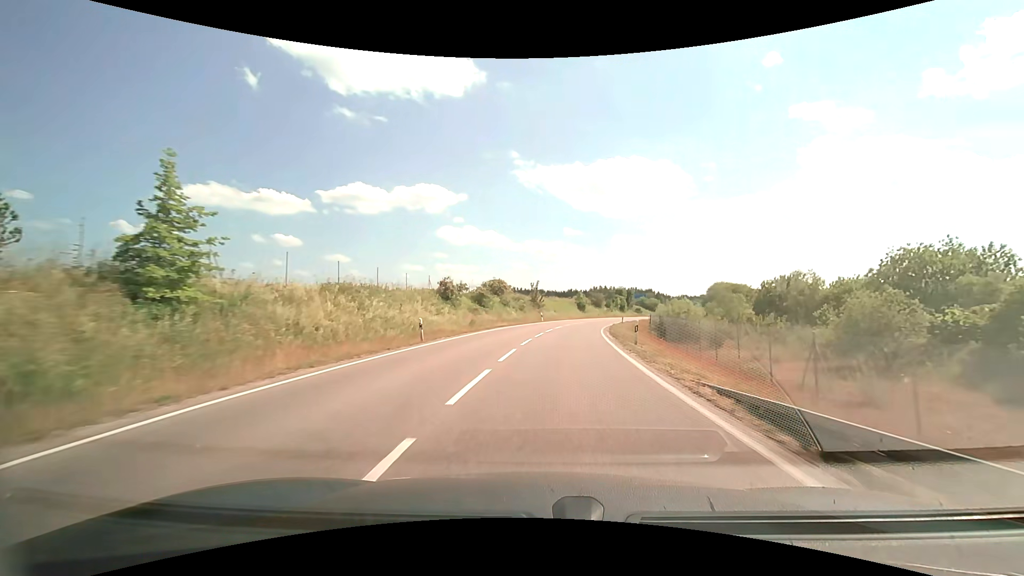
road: unclassified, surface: asphalt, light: Day
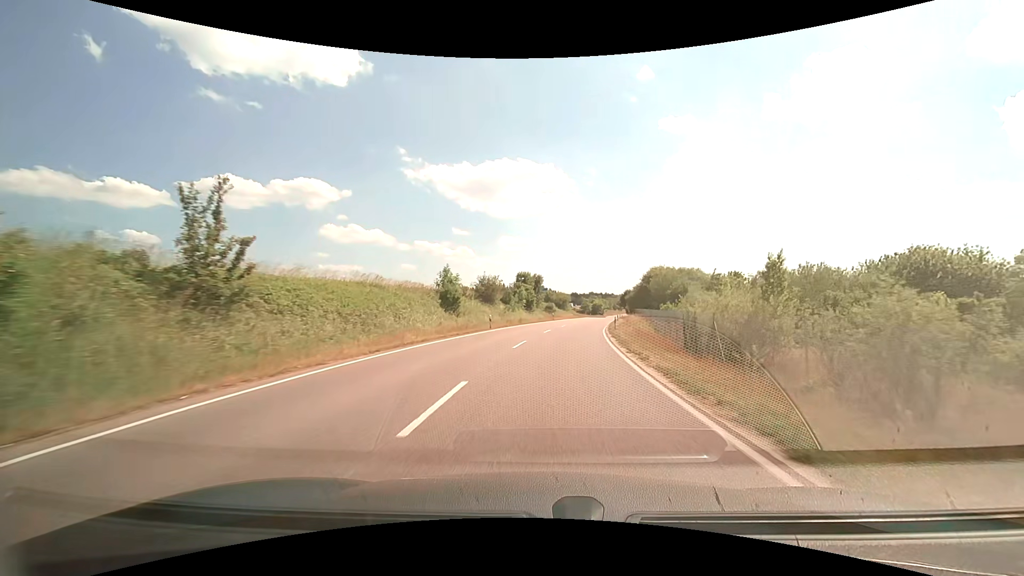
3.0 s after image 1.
(+6.1, +54.8) m; +13°
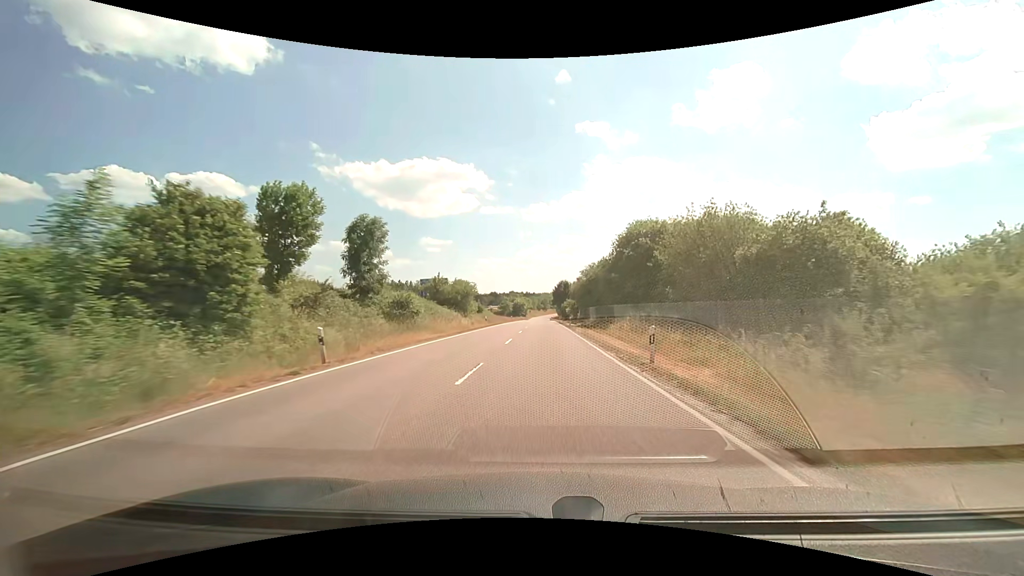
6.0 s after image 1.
(+5.7, +56.4) m; +9°
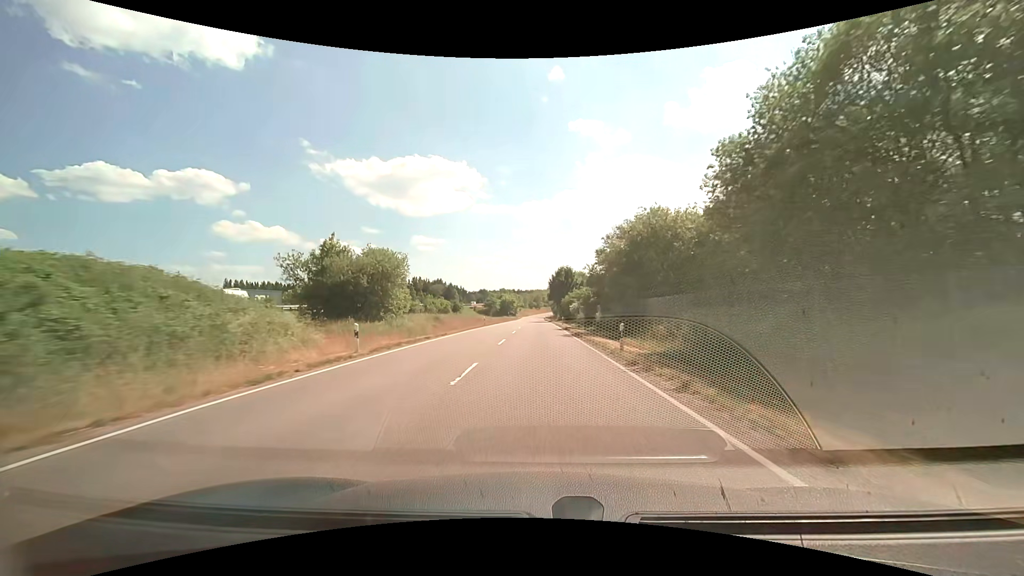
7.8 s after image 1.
(+0.4, +36.2) m; +1°
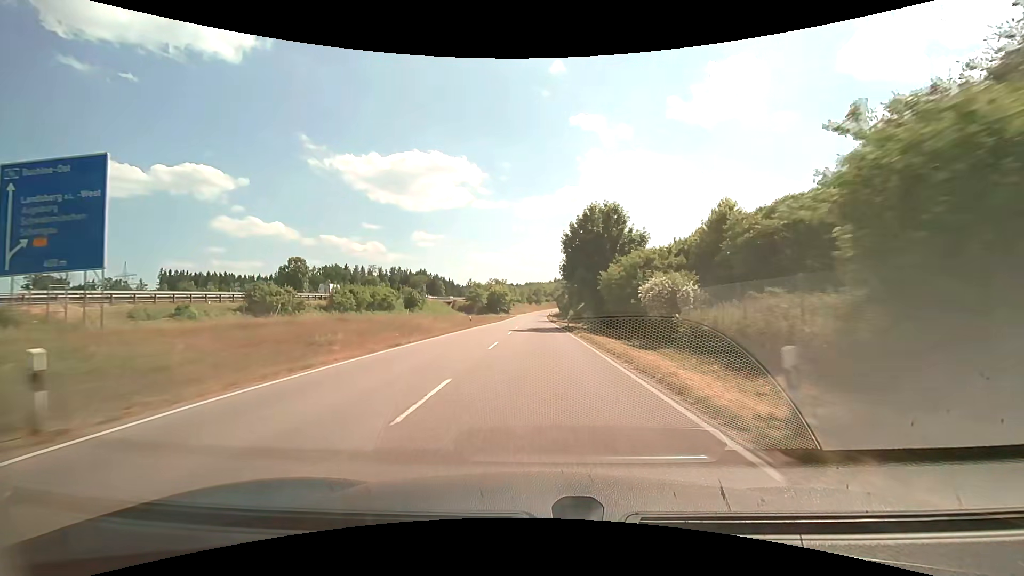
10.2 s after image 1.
(0.0, +51.4) m; 0°
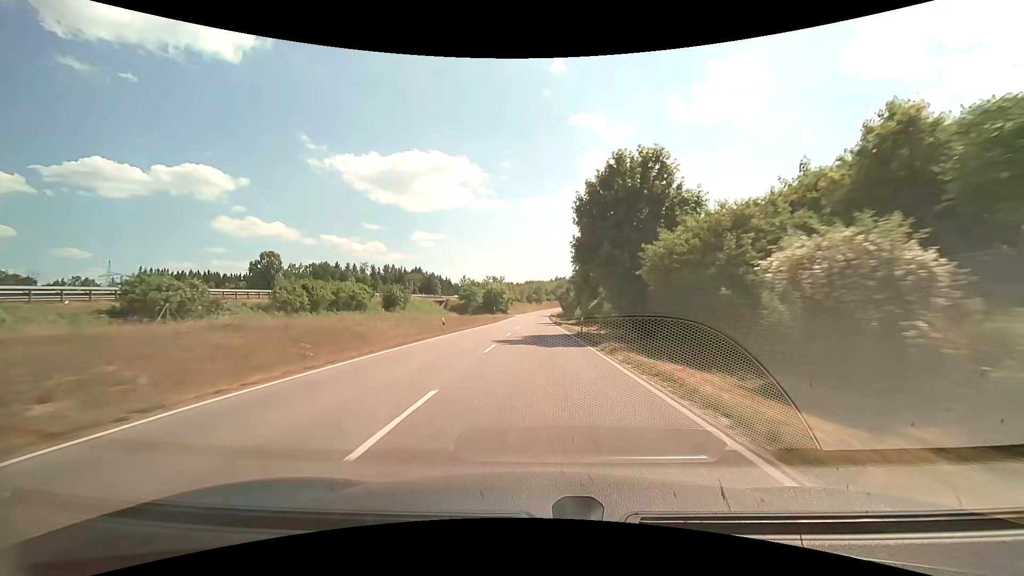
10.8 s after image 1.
(0.0, +13.4) m; 0°
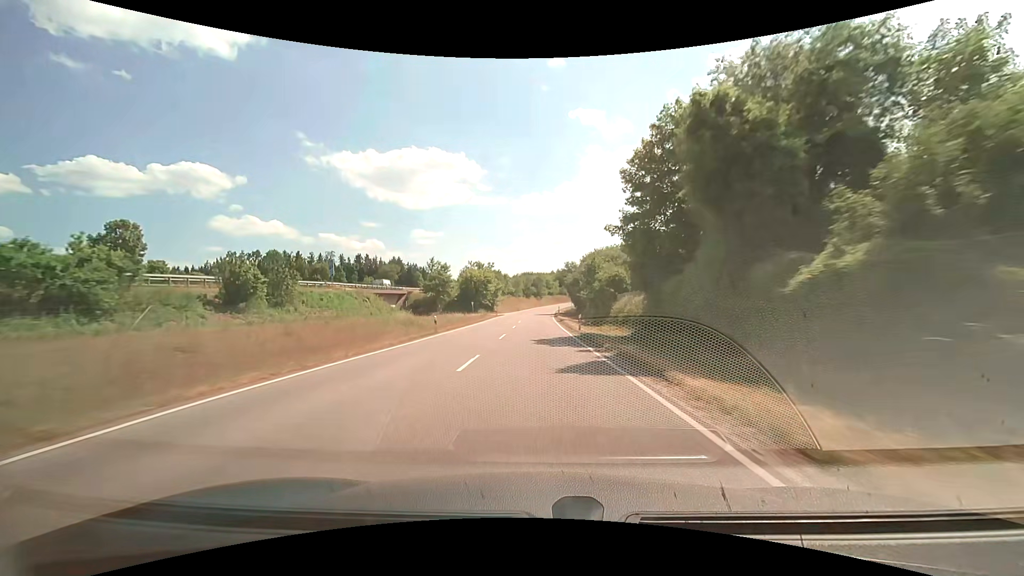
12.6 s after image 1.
(0.0, +41.4) m; 0°
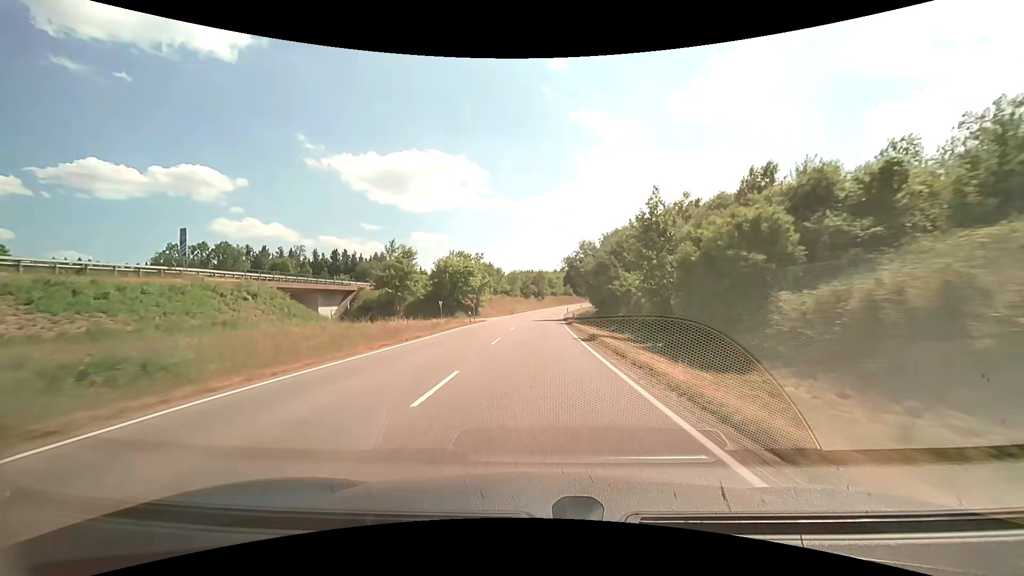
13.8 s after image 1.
(-0.1, +28.0) m; 0°
(0, +10) (0, +20) (0, +30) (0, +40) (+1, +50) (+1, +60) (+2, +70) (+2, +80) (+3, +90) (+5, +100) m
